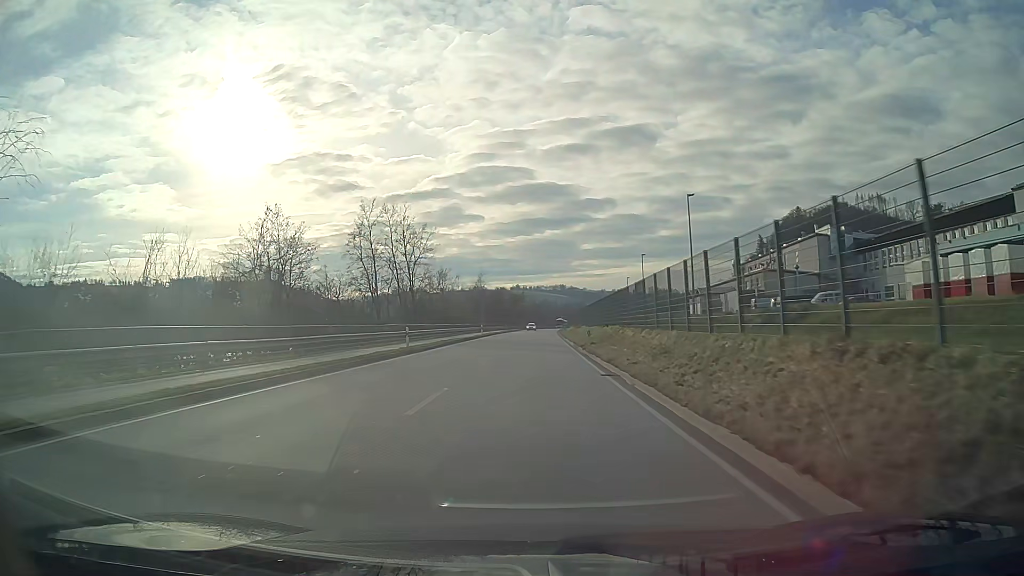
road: primary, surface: asphalt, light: Day
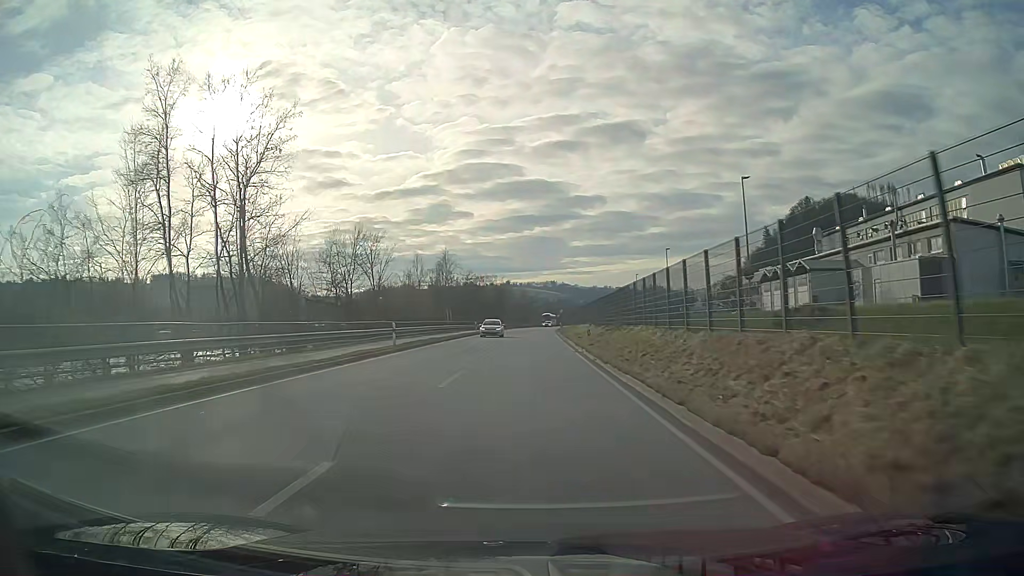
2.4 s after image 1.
(+0.4, +41.5) m; +1°
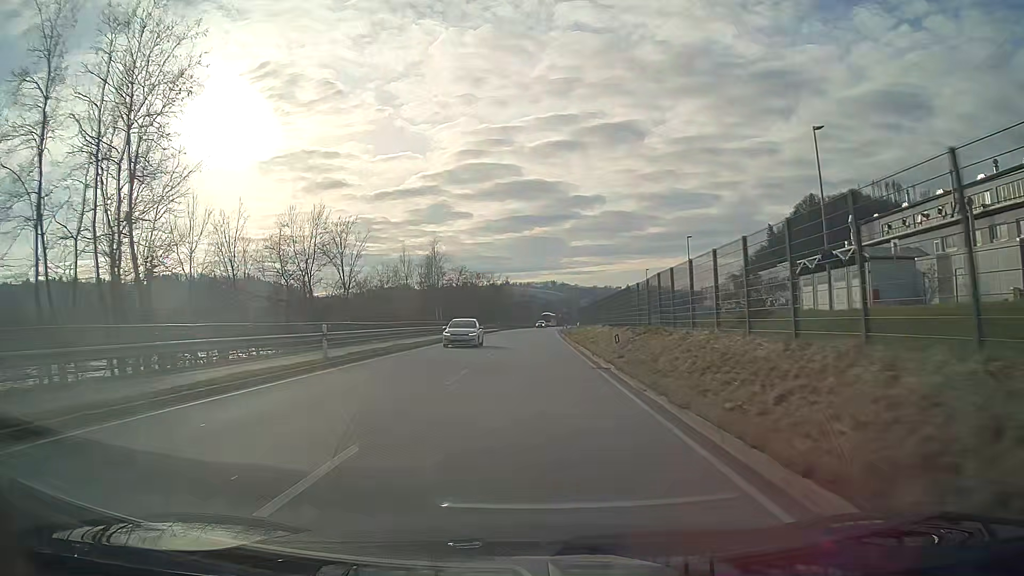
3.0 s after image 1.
(0.0, +10.5) m; 0°
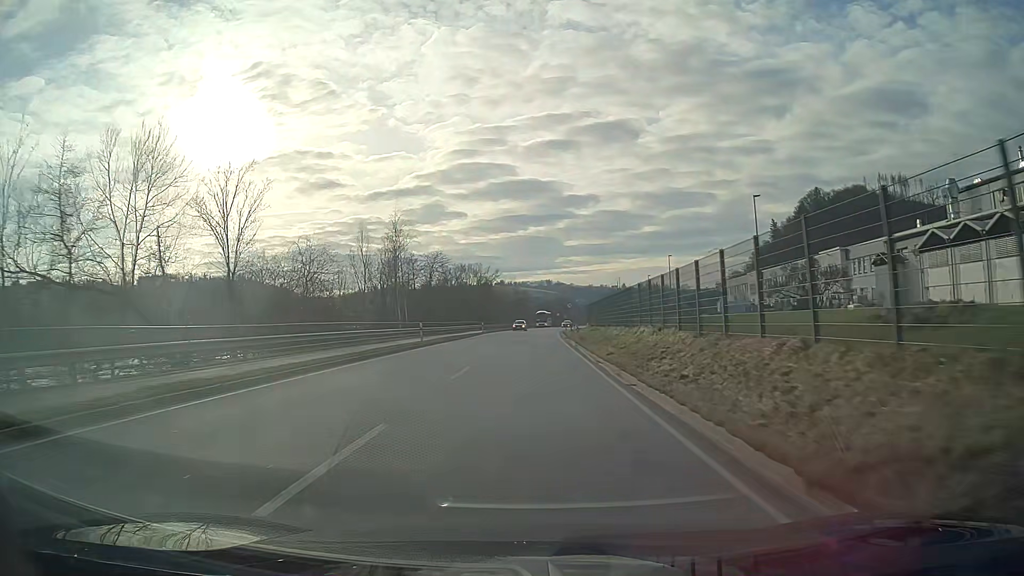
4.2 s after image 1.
(+0.1, +21.2) m; 0°
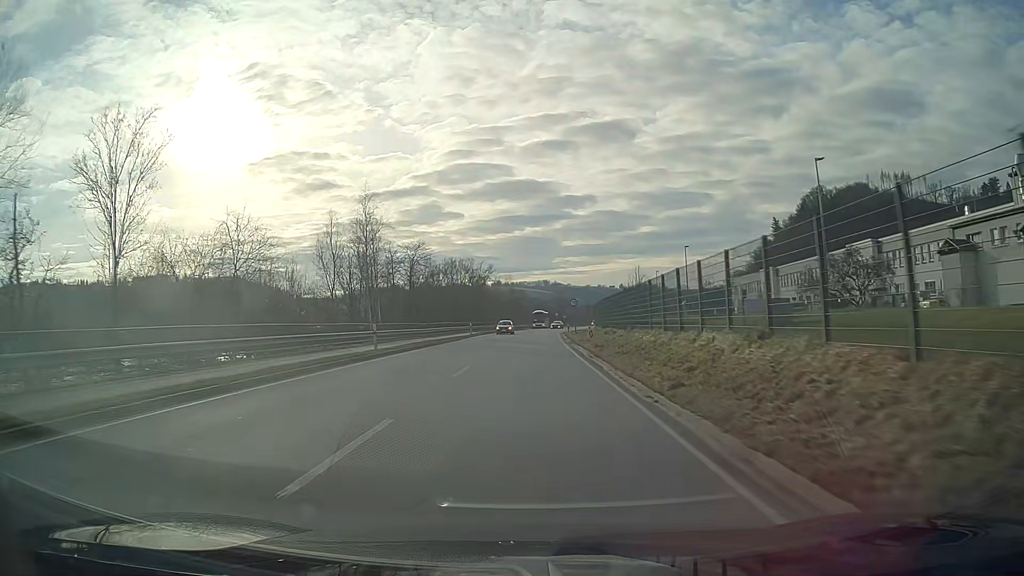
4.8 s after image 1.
(0.0, +10.6) m; 0°
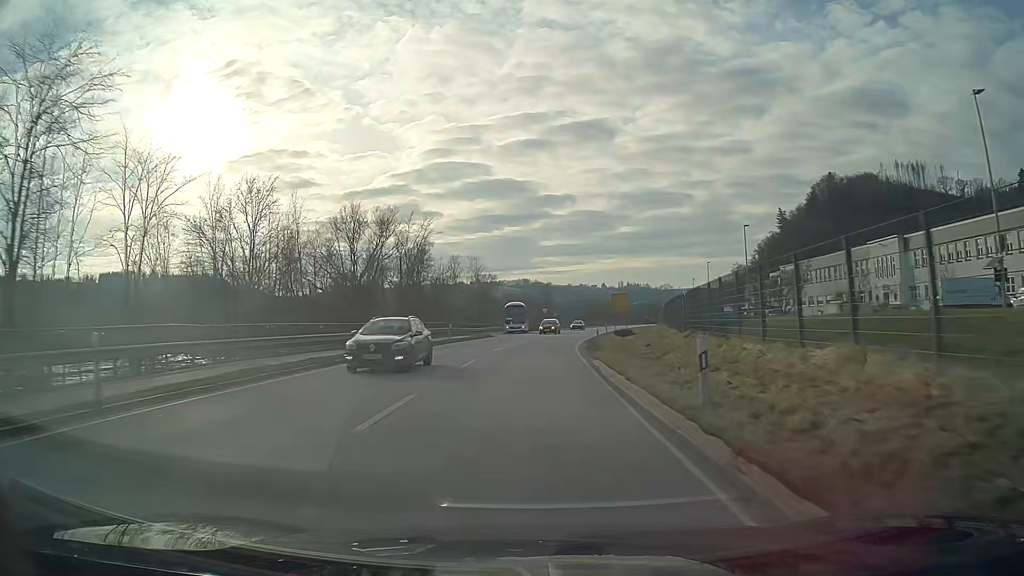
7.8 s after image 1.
(+0.7, +53.4) m; +2°
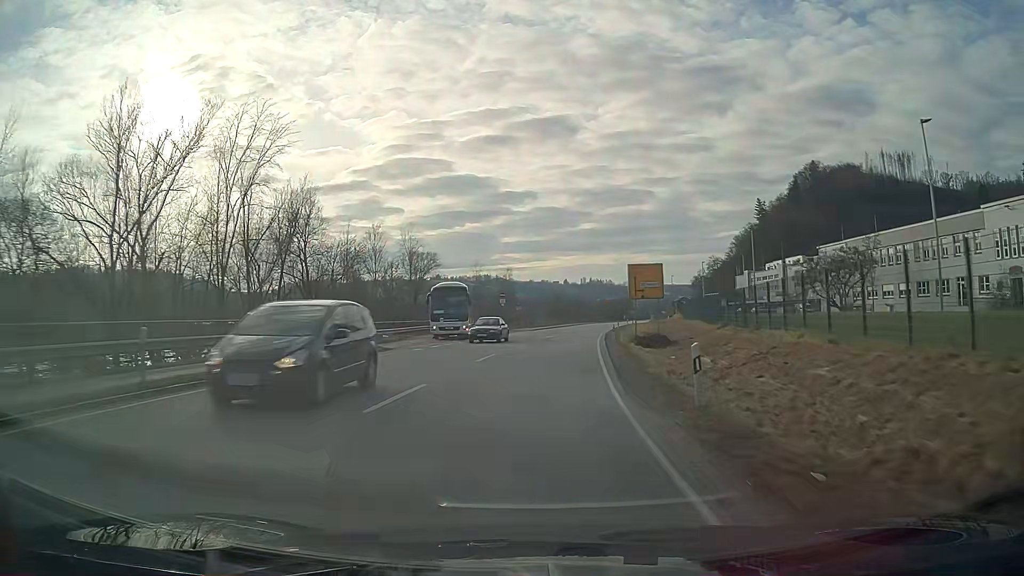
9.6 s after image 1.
(+0.9, +32.2) m; +4°
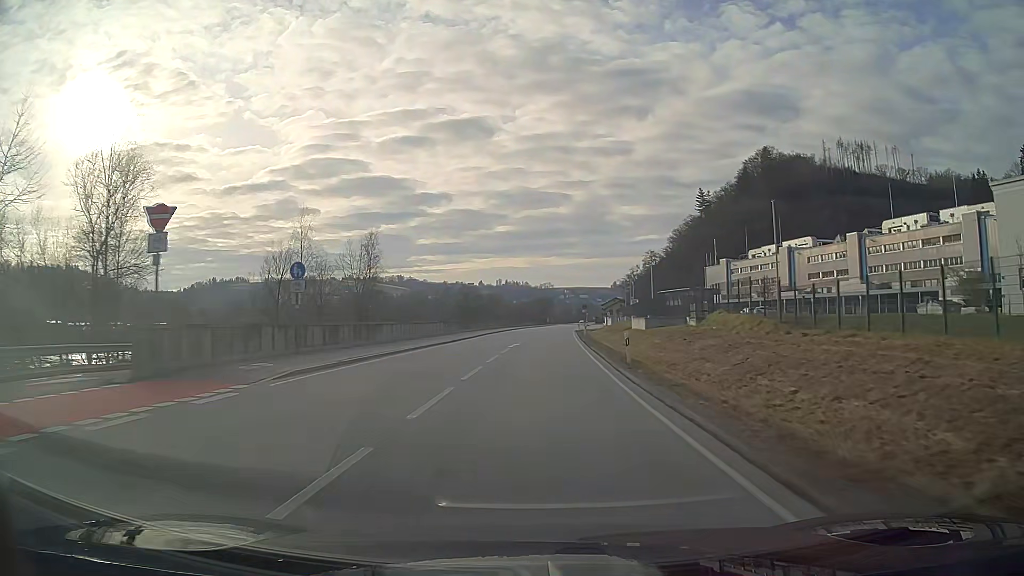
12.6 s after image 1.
(+3.3, +53.7) m; +7°
